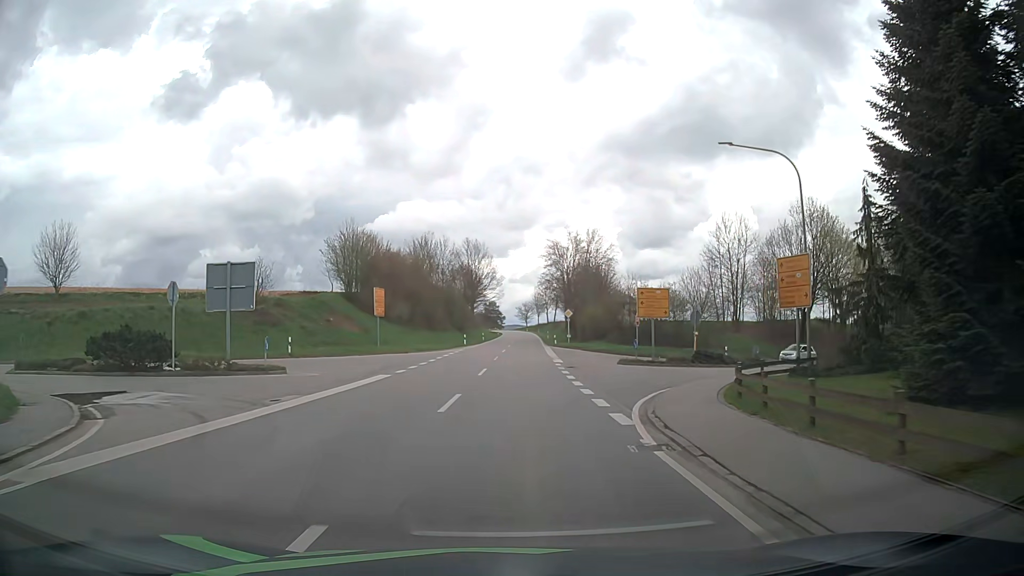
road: secondary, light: Day
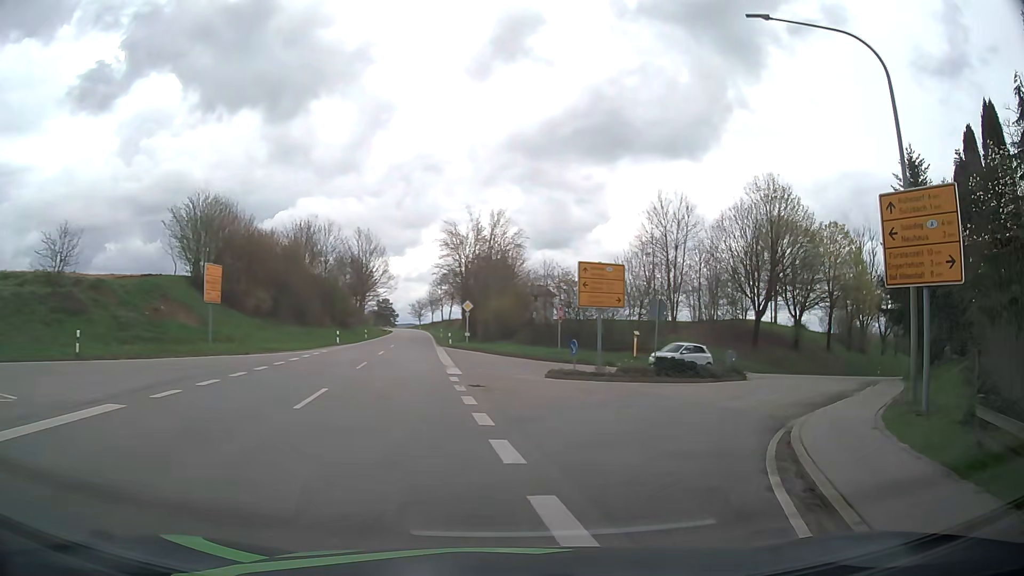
(+0.7, +12.4) m; +9°
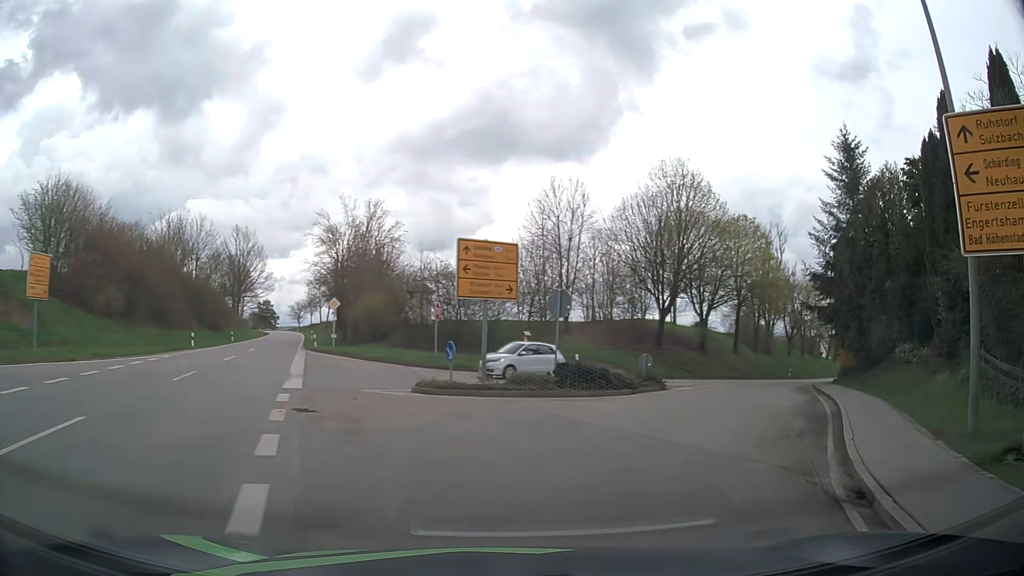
(+0.5, +5.7) m; +10°
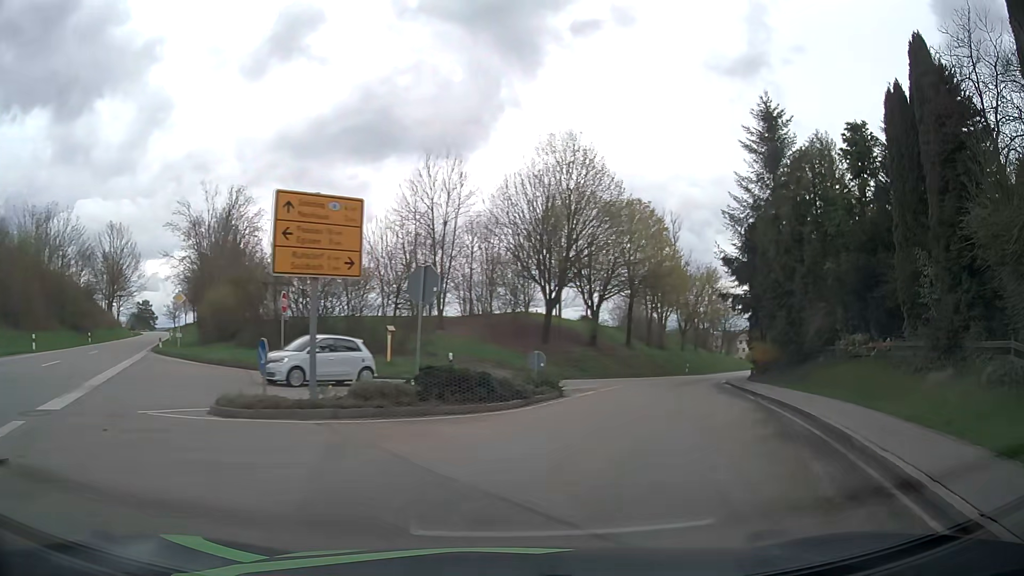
(+0.5, +5.6) m; +10°
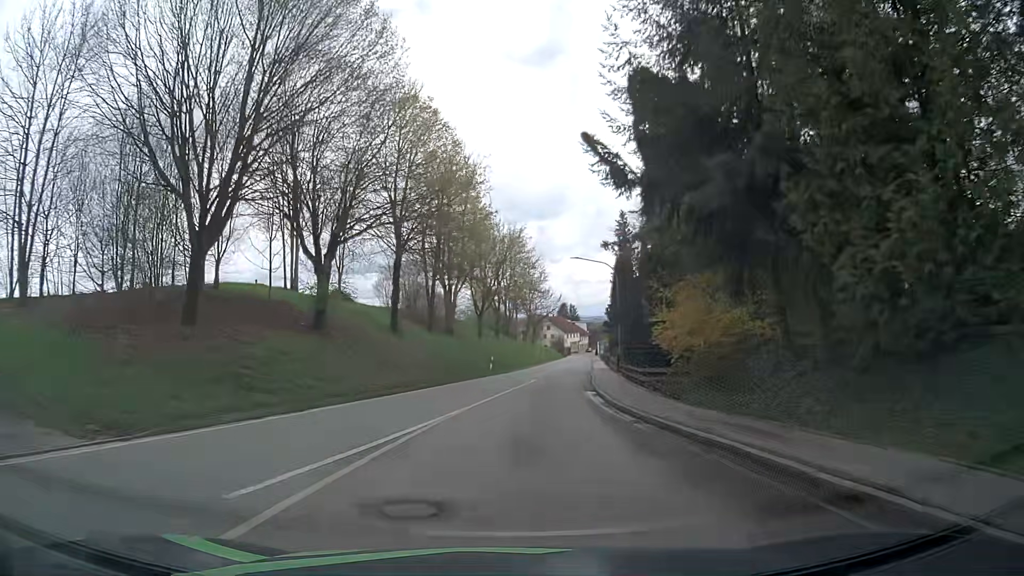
(+5.4, +24.6) m; +19°
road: tertiary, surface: asphalt
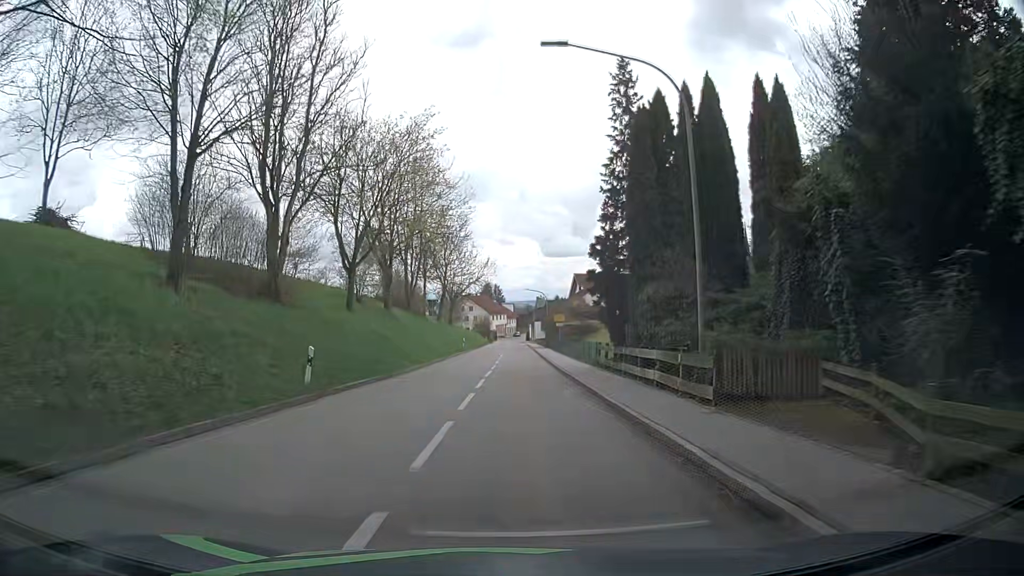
(+1.4, +30.3) m; +6°
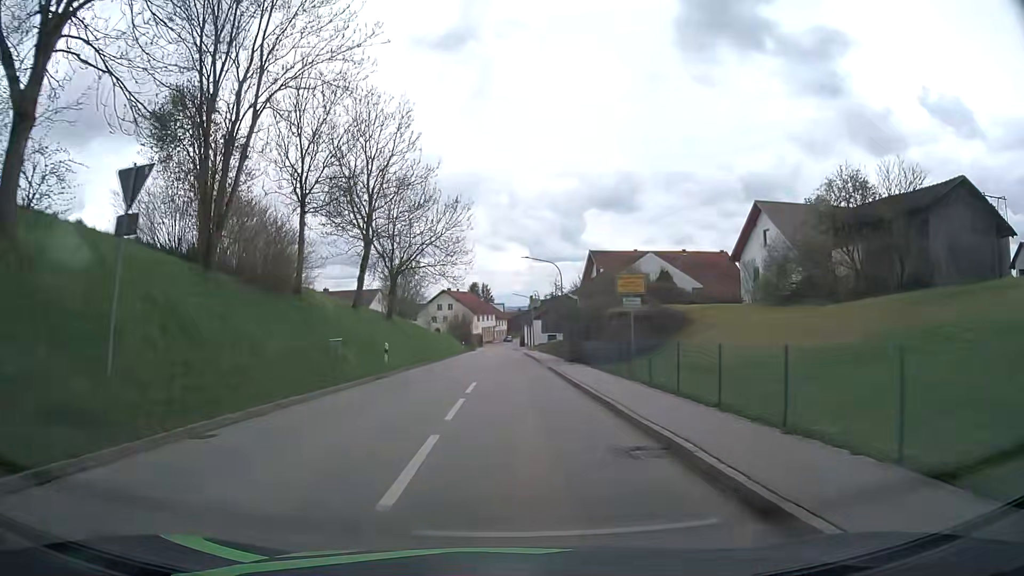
(+0.4, +37.9) m; 0°
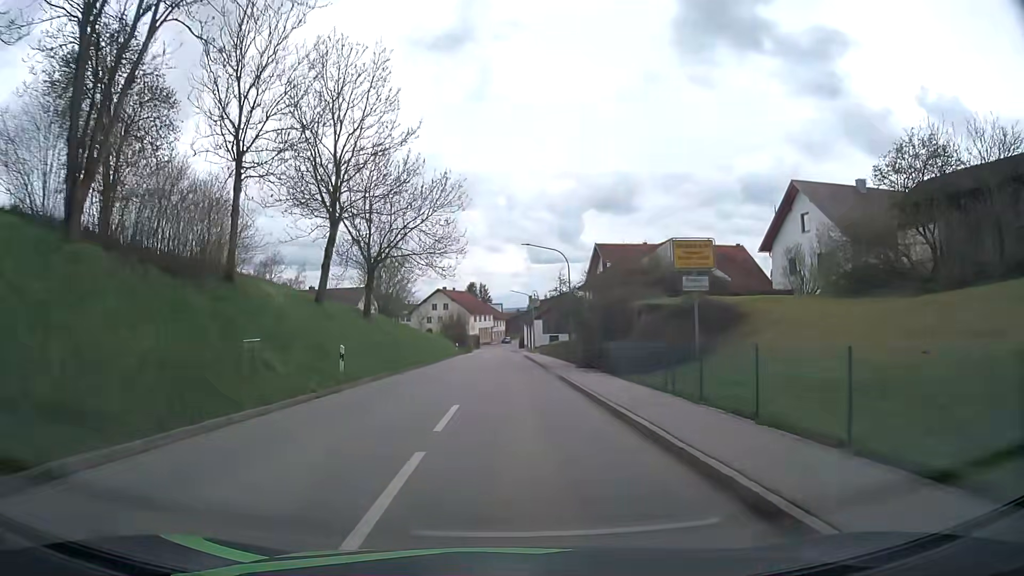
(+0.1, +7.4) m; +1°
(0, +10) (0, +20) (0, +30) (0, +40) (0, +50) (0, +60) (-1, +70) (-1, +80) (-1, +90) (-1, +100) m
